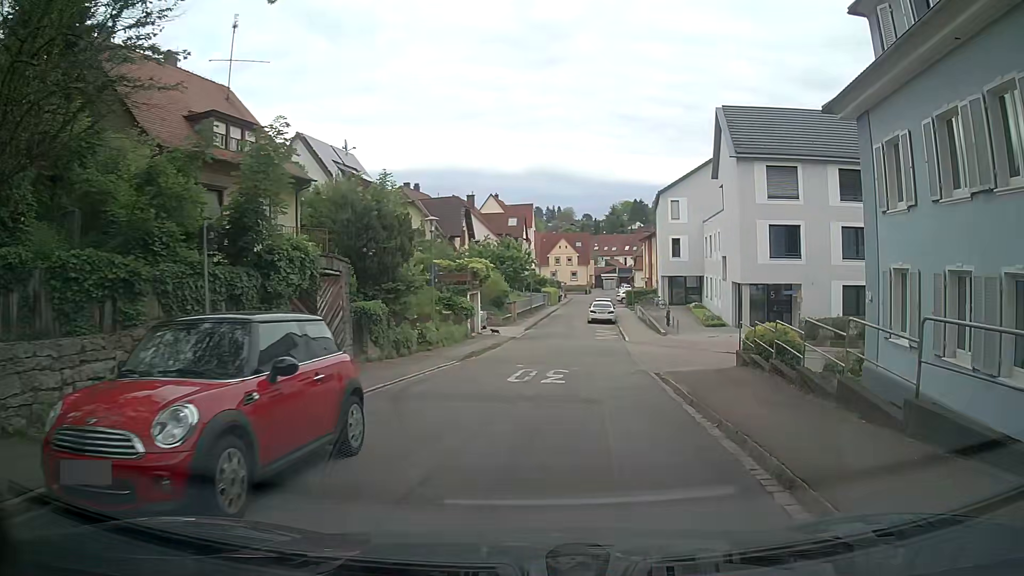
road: residential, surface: asphalt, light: Day
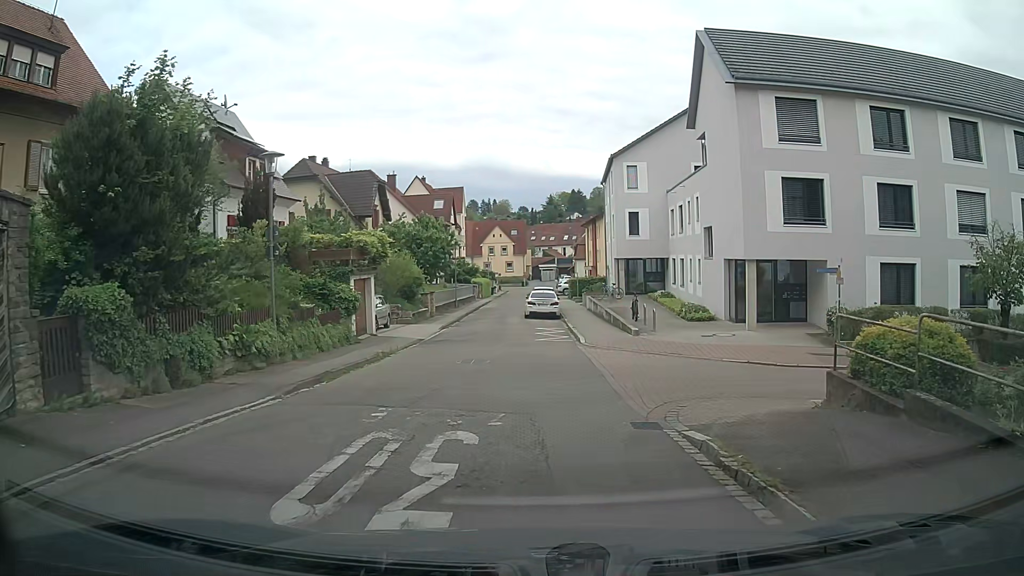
(+0.4, +10.0) m; +3°
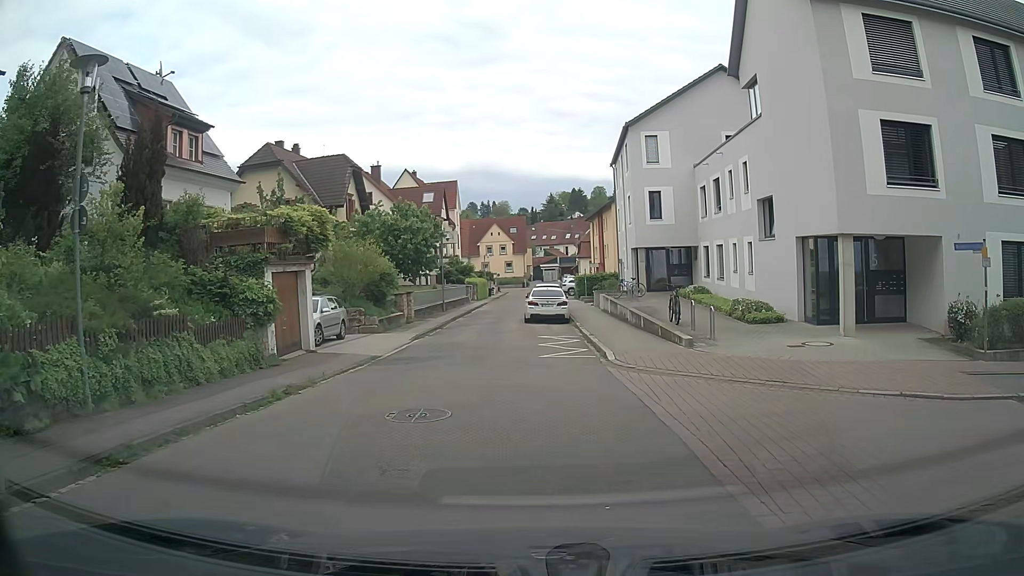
(+0.1, +7.3) m; +1°
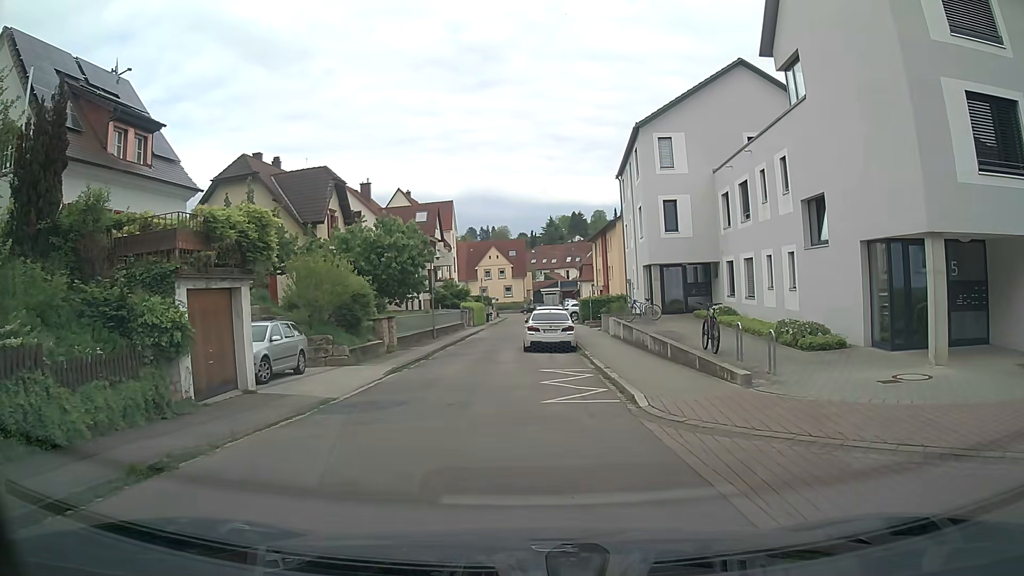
(0.0, +4.2) m; +2°
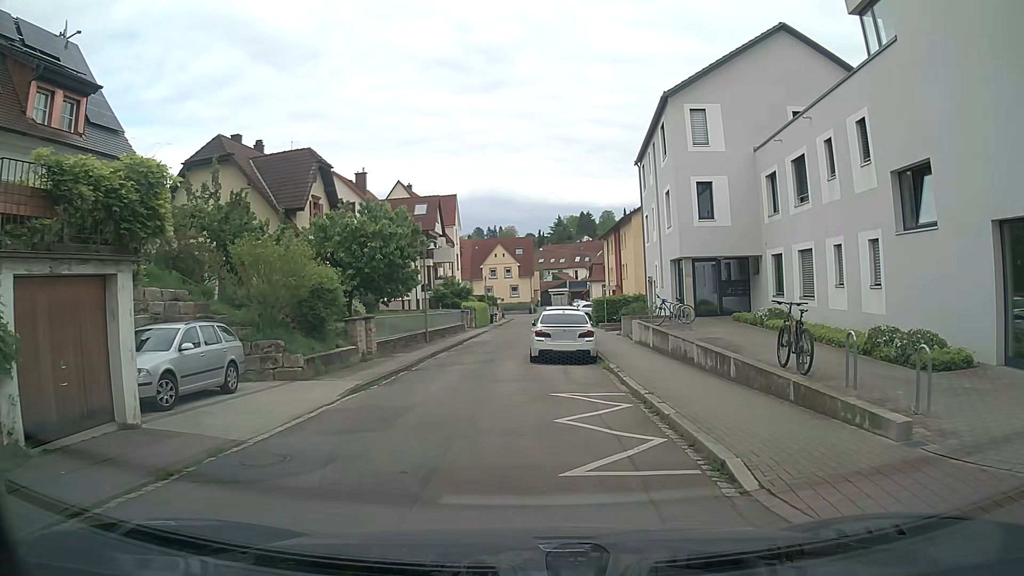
(-0.2, +5.0) m; -2°
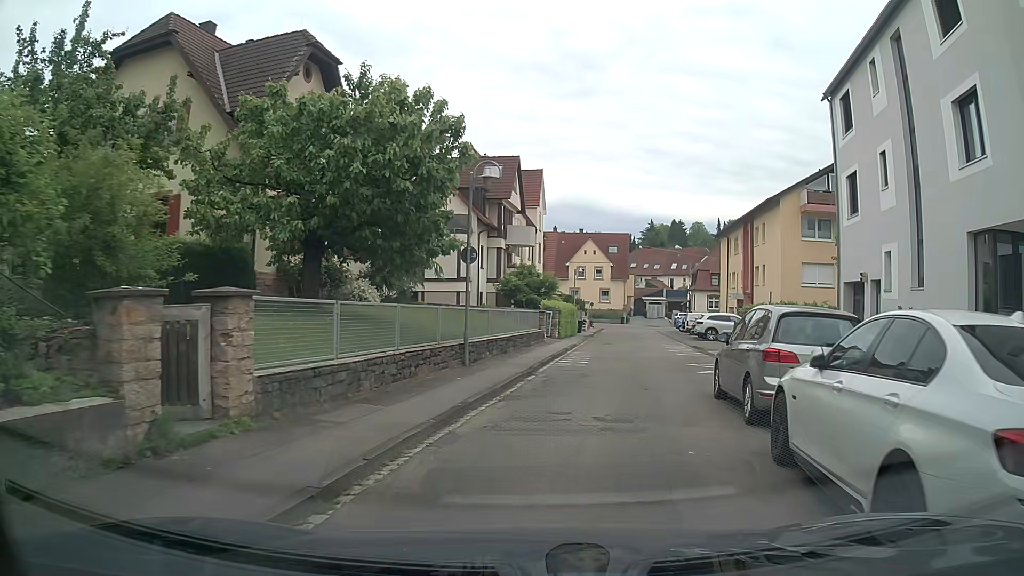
(-1.6, +16.1) m; -7°
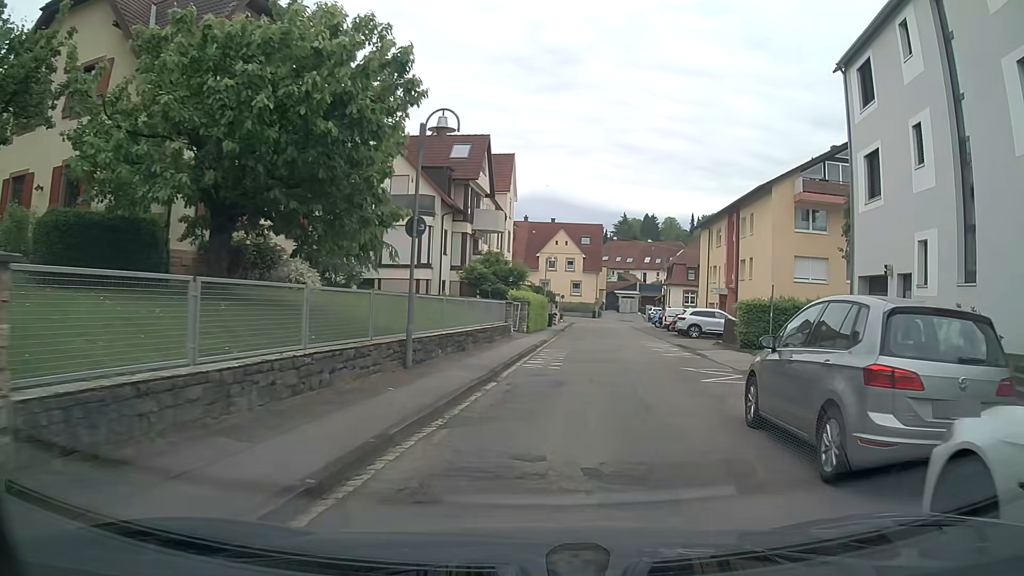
(+0.1, +3.5) m; +3°
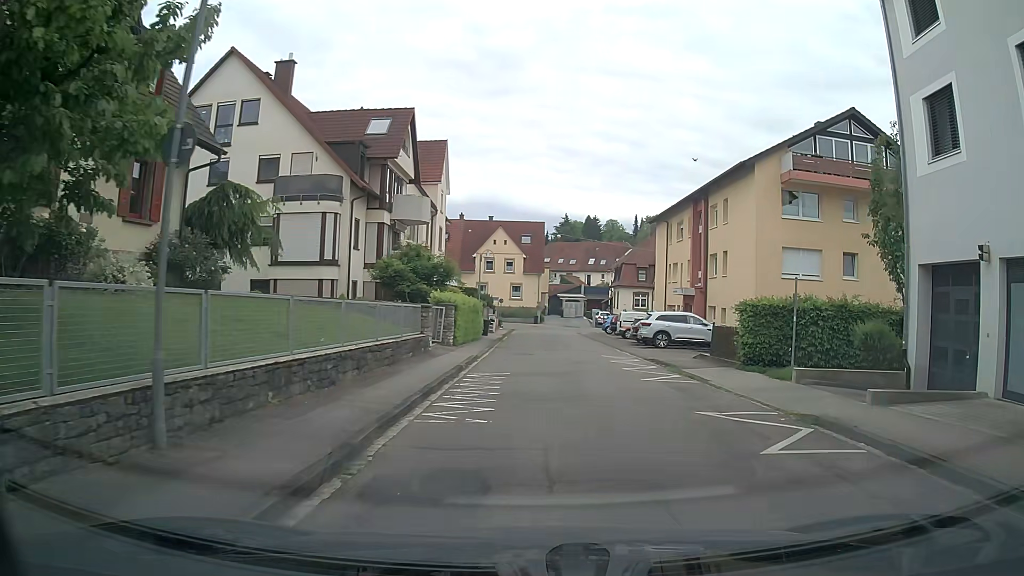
(+0.3, +6.8) m; +5°
